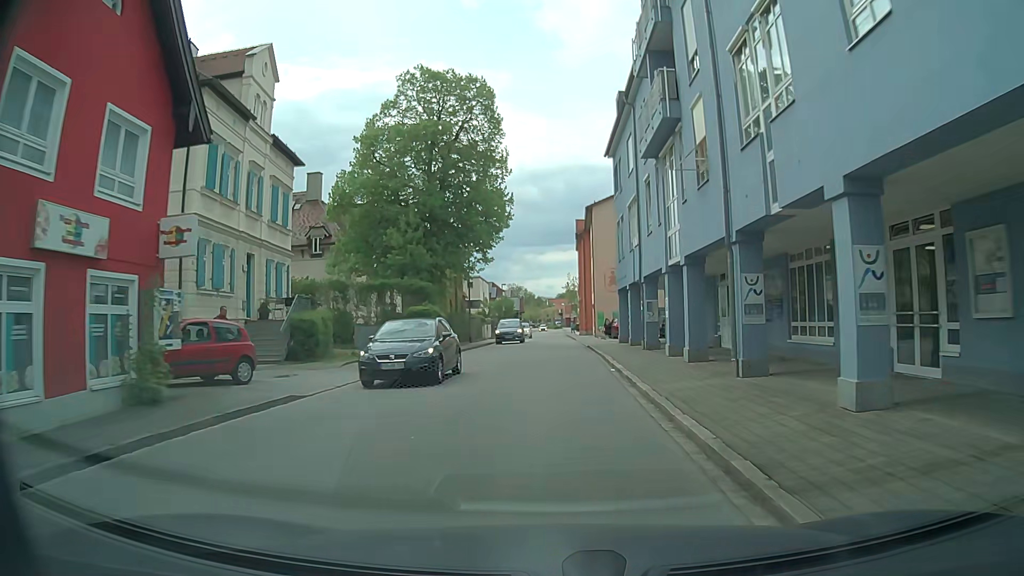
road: residential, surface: asphalt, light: Day
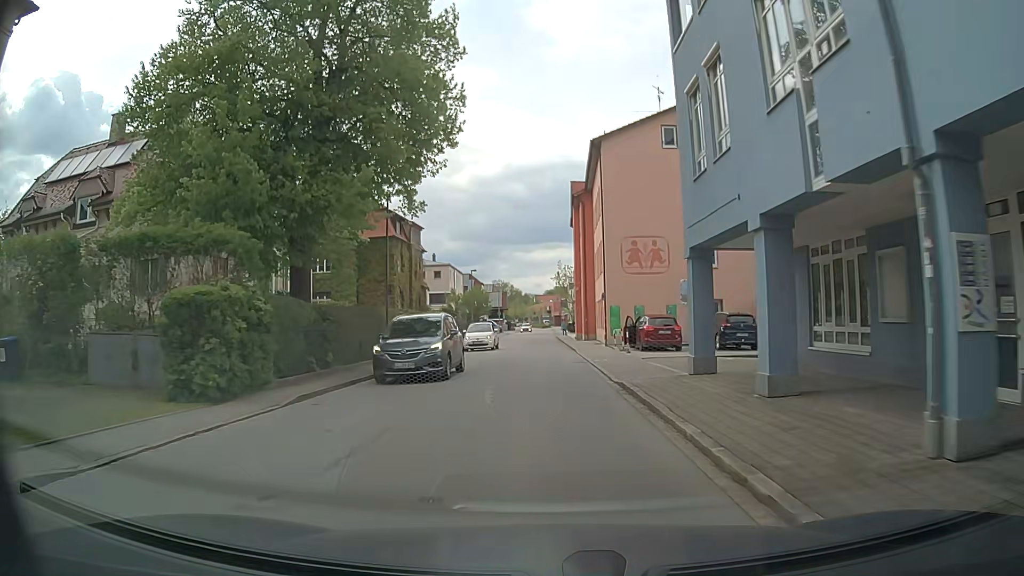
(+0.3, +20.6) m; +1°
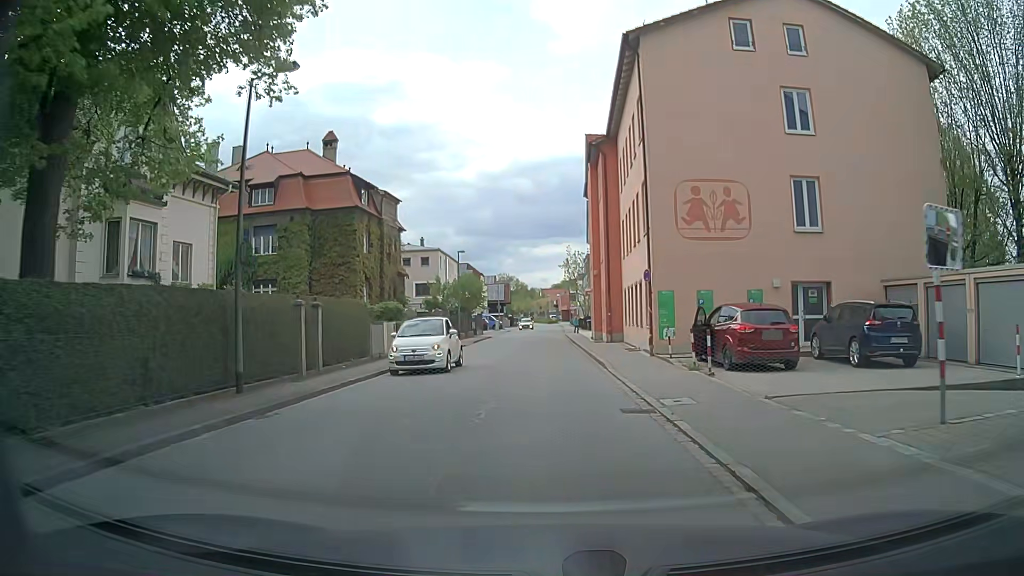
(0.0, +13.2) m; -1°
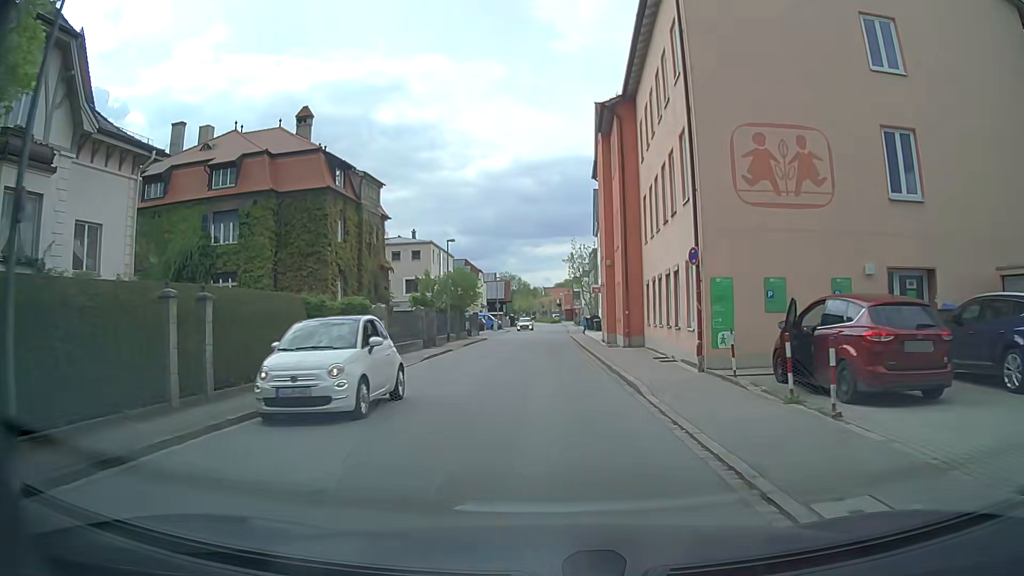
(0.0, +6.5) m; -1°
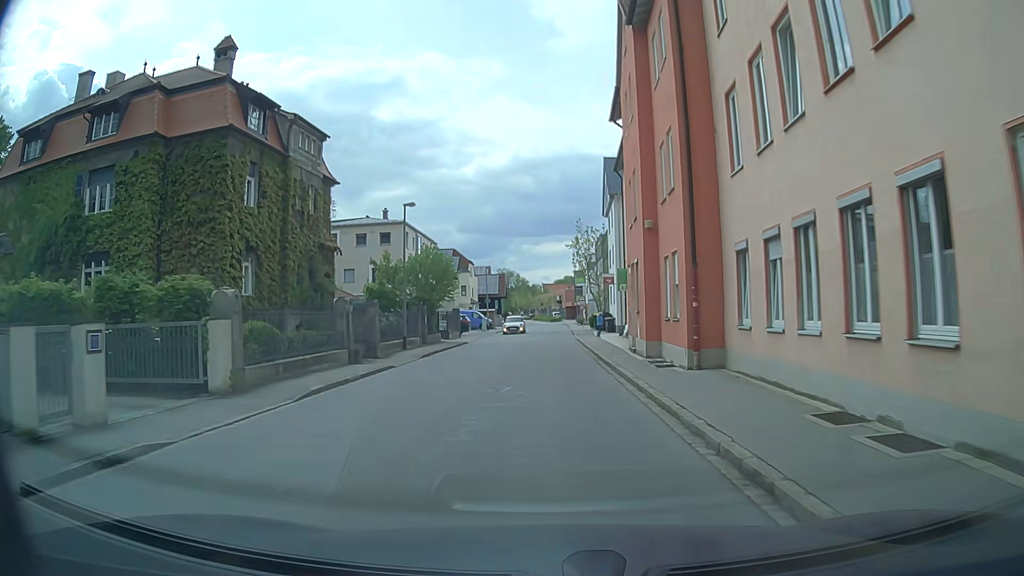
(+0.2, +12.7) m; 0°
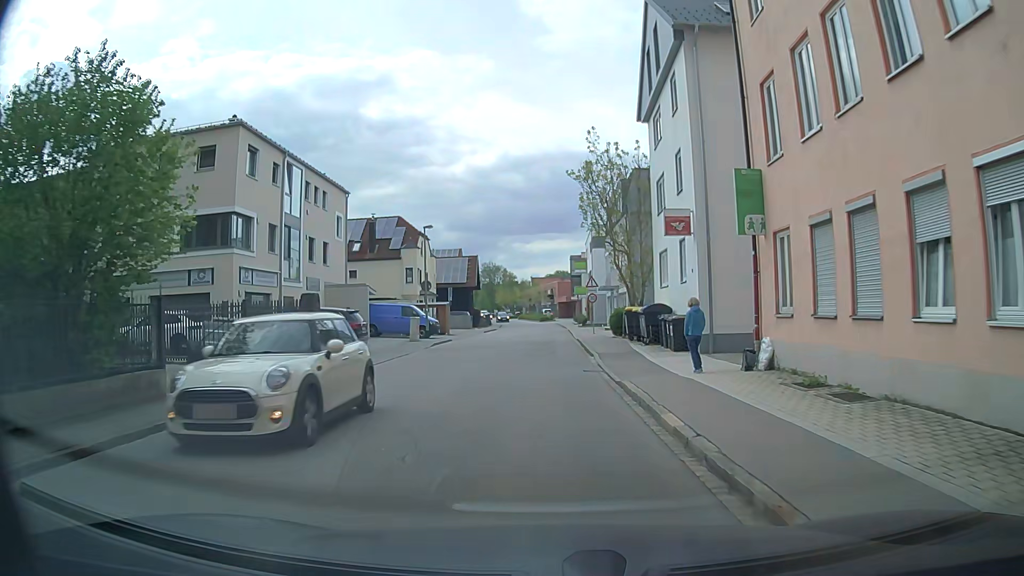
(+0.5, +28.8) m; +2°
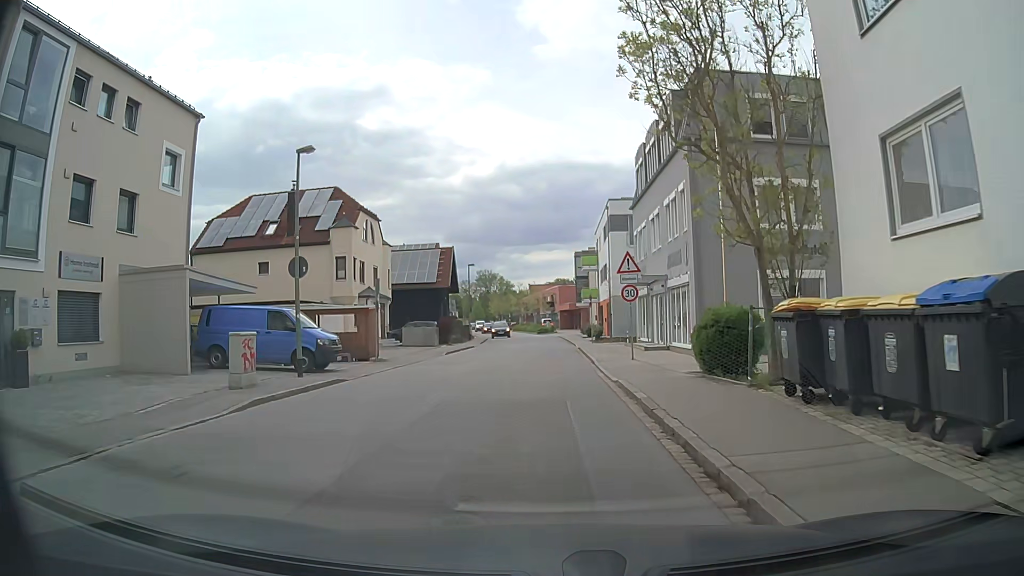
(-0.1, +19.3) m; 0°
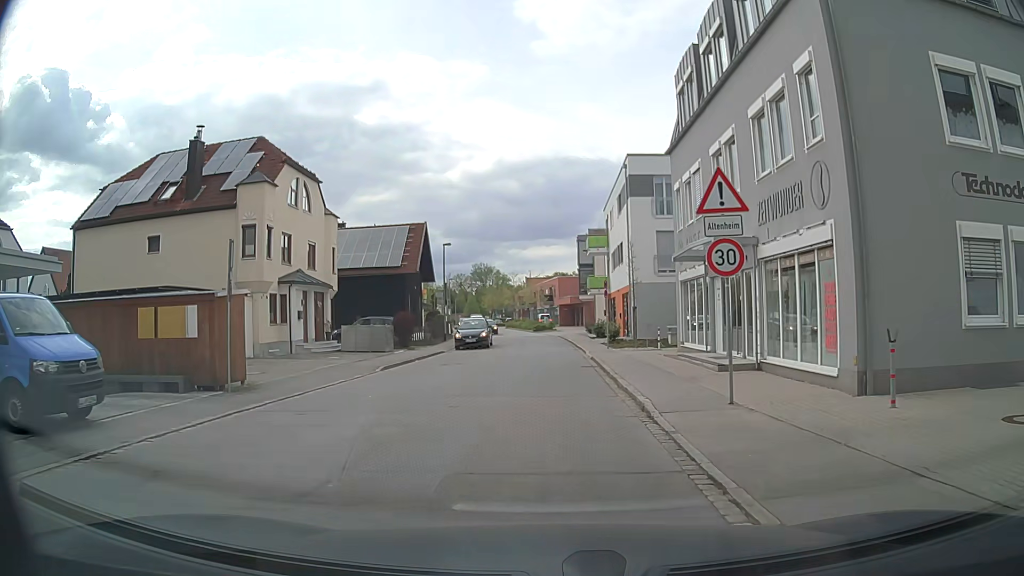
(+0.1, +12.4) m; +1°
(0, +10) (0, +20) (0, +30) (-1, +40) (-1, +50) (-2, +60) (-3, +70) (-5, +80) (-7, +90) (-9, +99) m
